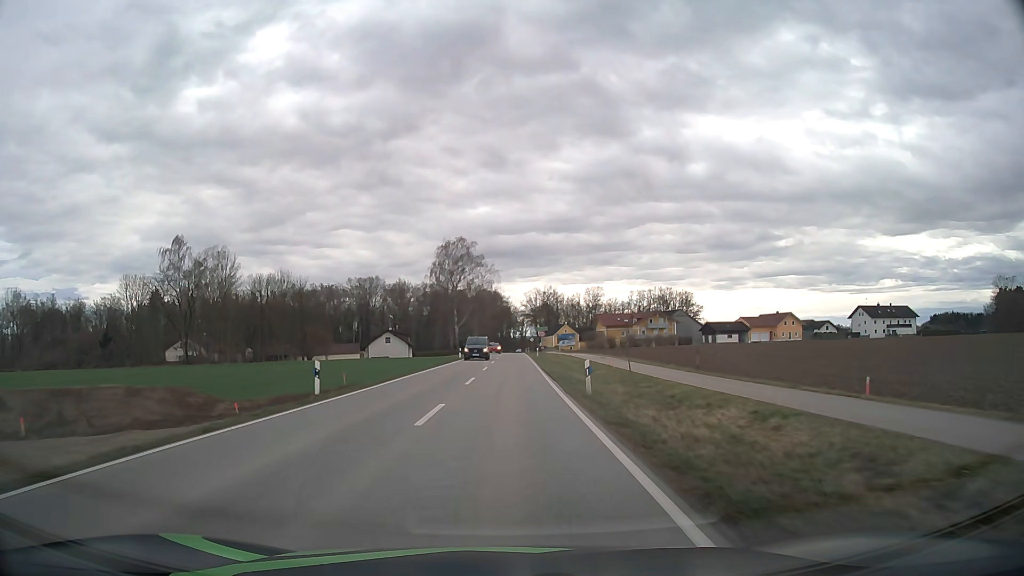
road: tertiary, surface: asphalt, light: Day
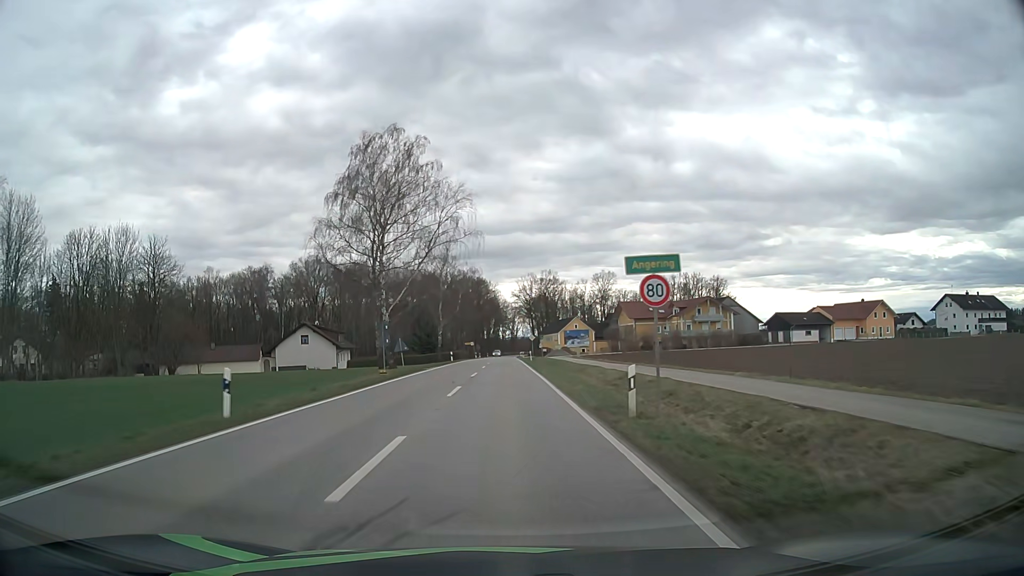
(+0.6, +53.5) m; +1°
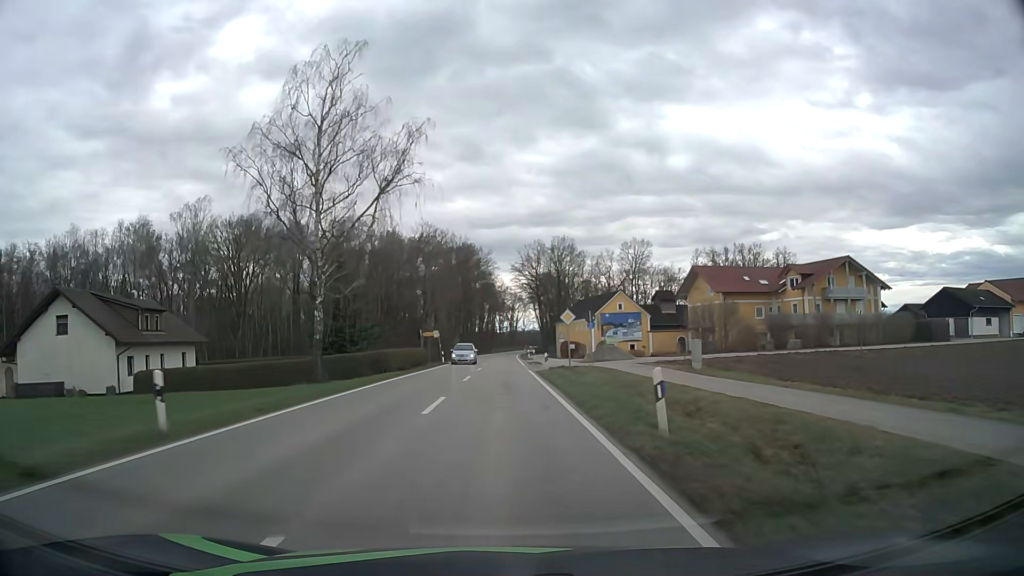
(+0.1, +53.8) m; 0°
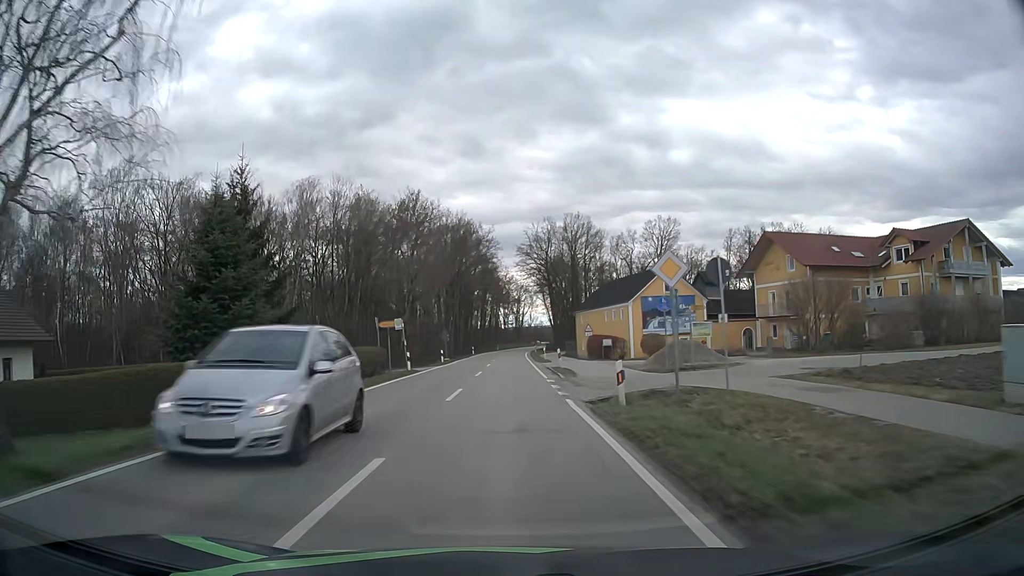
(0.0, +21.6) m; 0°
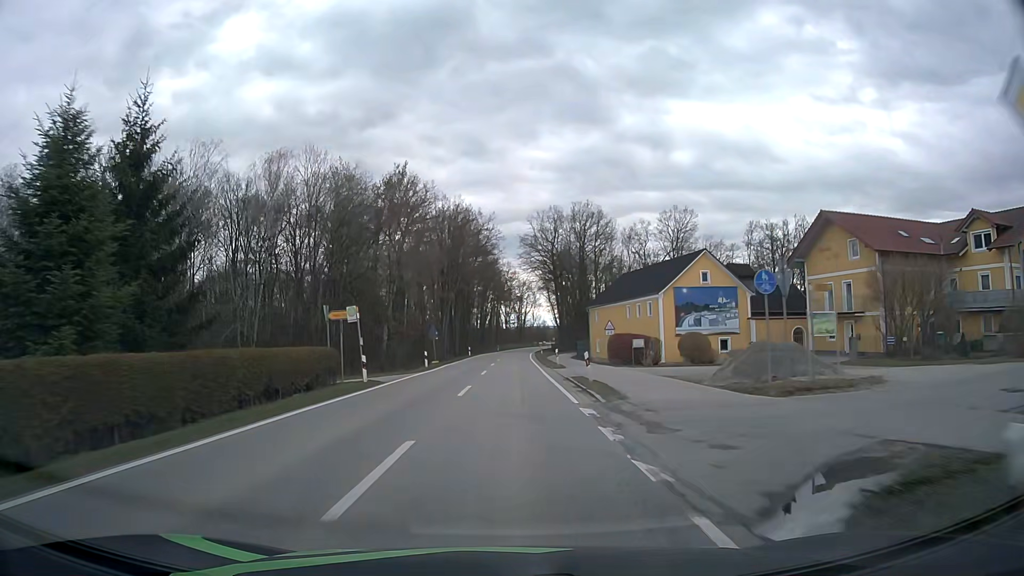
(0.0, +10.8) m; 0°
(0, +10) (0, +20) (0, +30) (0, +40) (0, +50) (+1, +60) (+1, +70) (+1, +80) (+2, +90) (+3, +100) m
